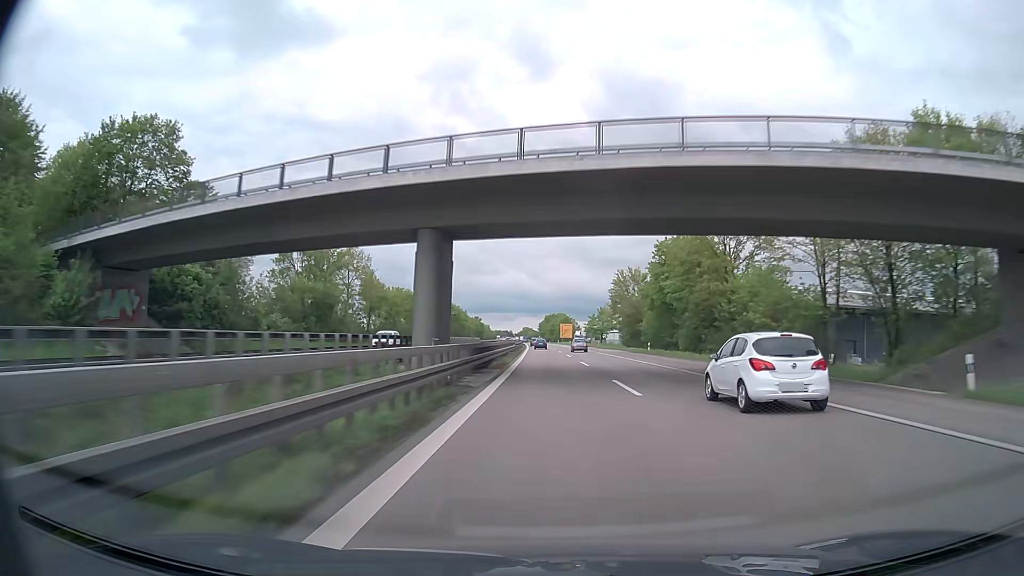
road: trunk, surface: asphalt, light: Day
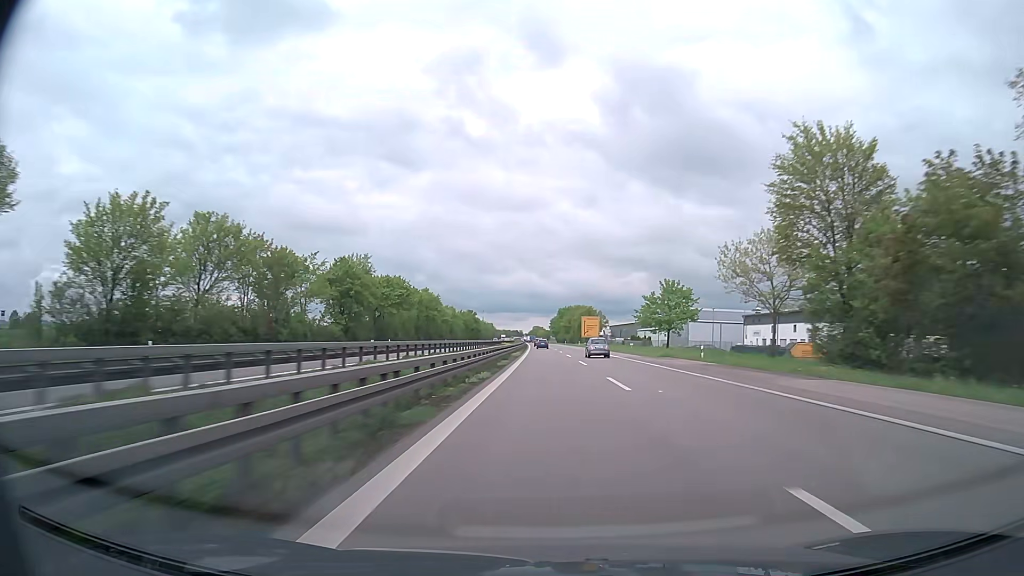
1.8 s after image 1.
(-0.8, +70.3) m; -1°
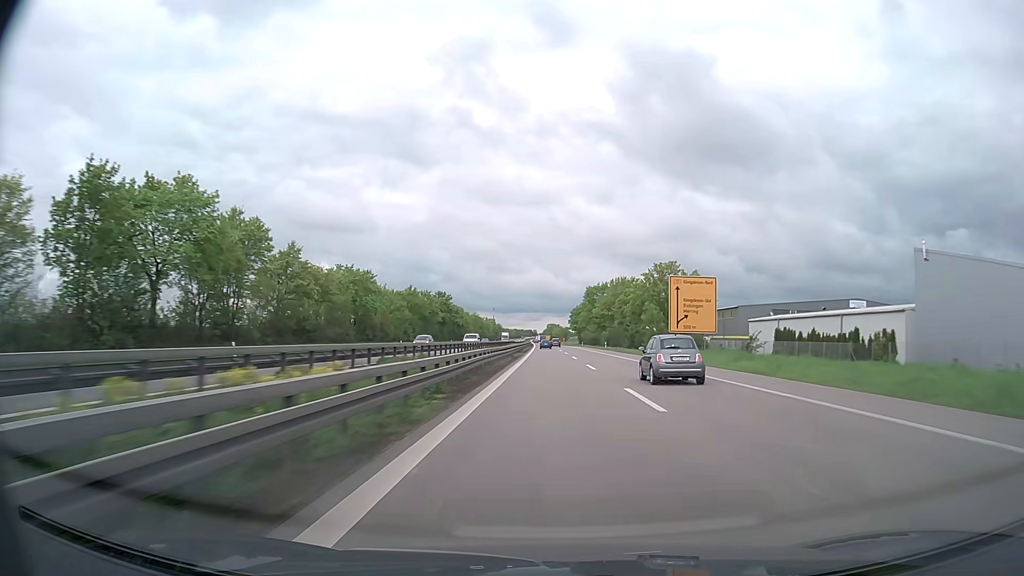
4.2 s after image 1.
(-0.8, +95.3) m; -1°
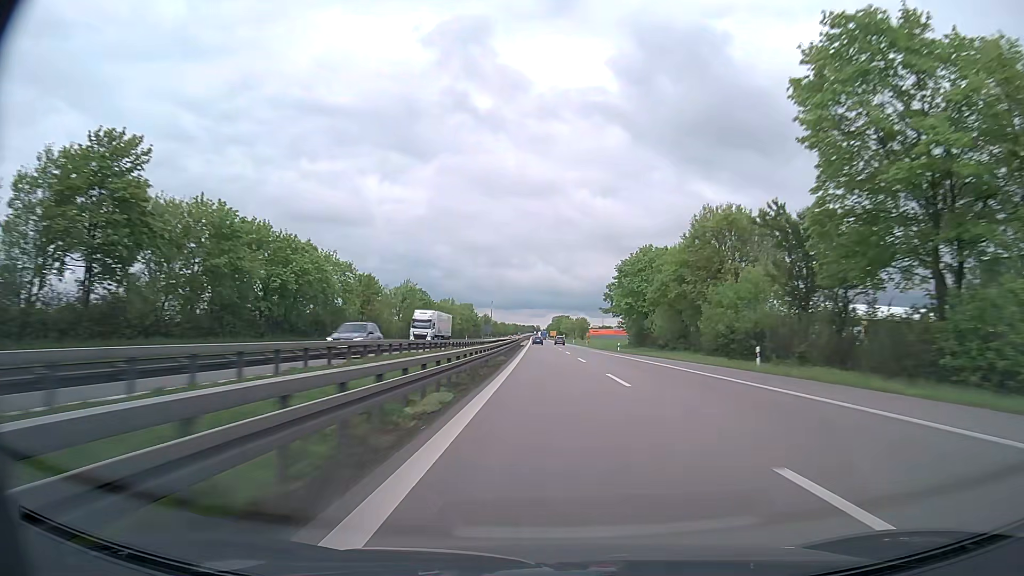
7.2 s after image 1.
(-1.0, +120.4) m; 0°
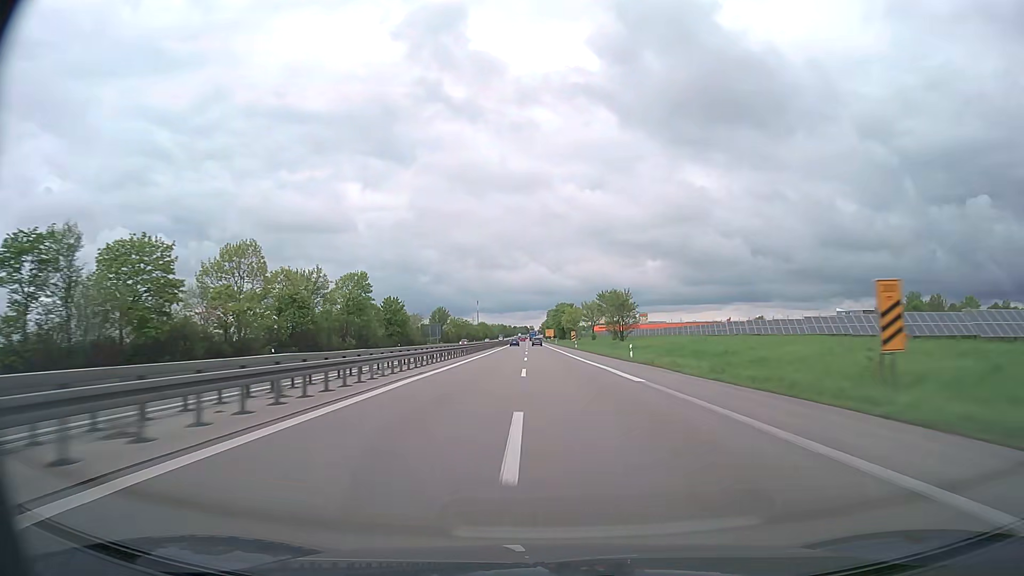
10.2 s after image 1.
(+1.1, +119.7) m; +1°
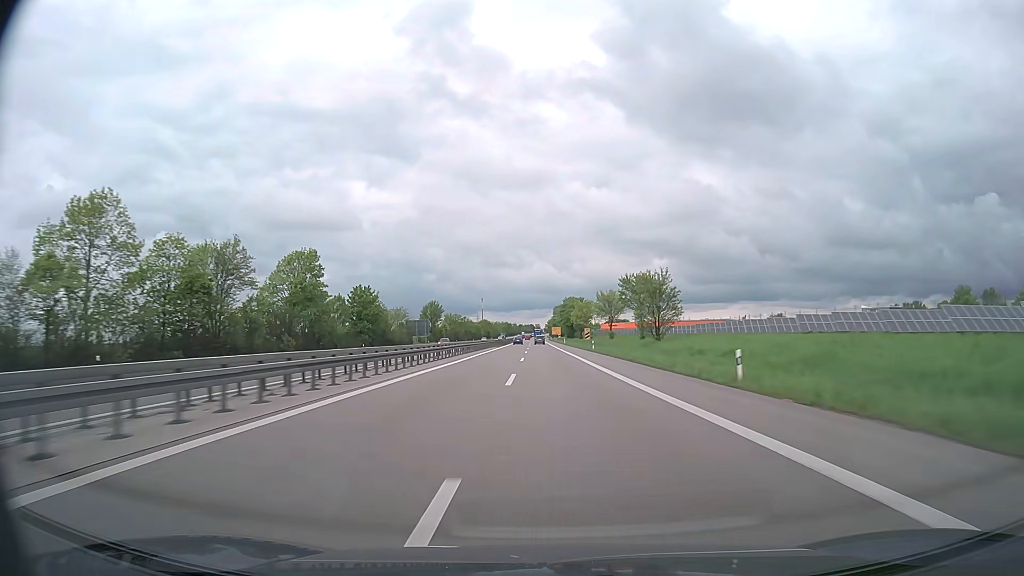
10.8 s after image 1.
(-0.1, +23.8) m; 0°
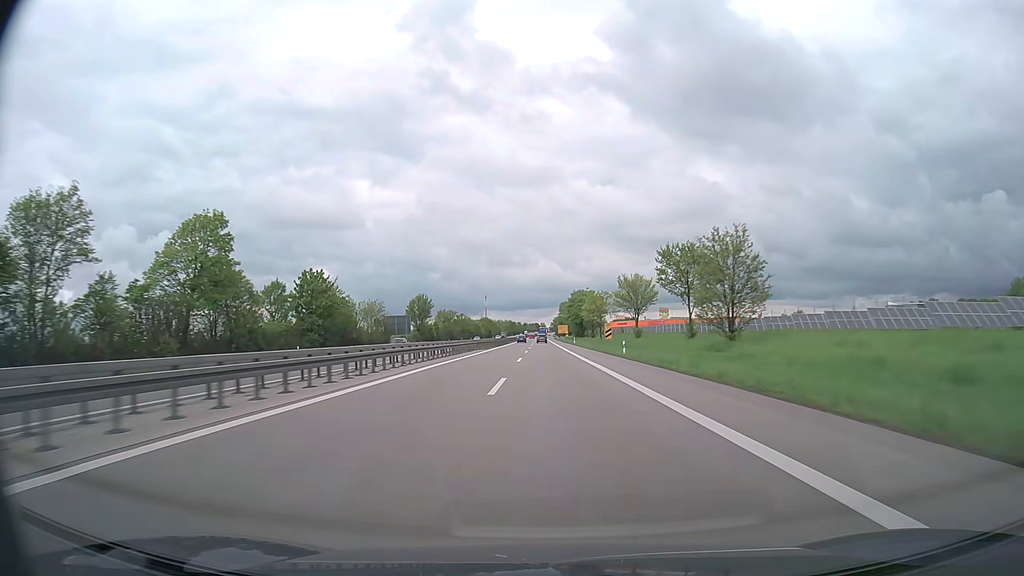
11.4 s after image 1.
(-0.1, +23.6) m; -1°
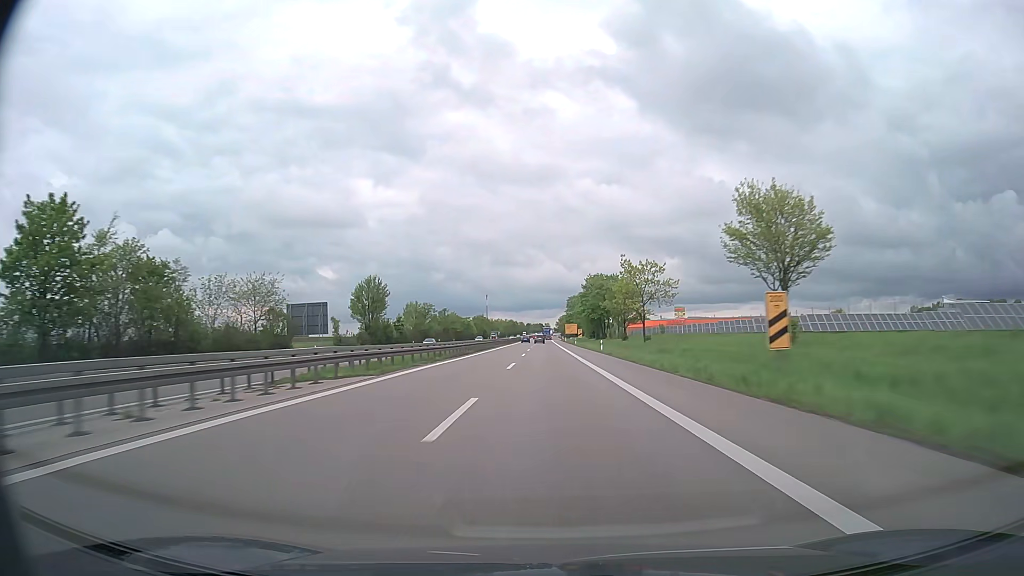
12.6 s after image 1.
(-0.2, +46.6) m; 0°
(0, +10) (0, +20) (0, +30) (0, +40) (0, +50) (0, +60) (0, +70) (0, +80) (0, +90) (0, +100) m
